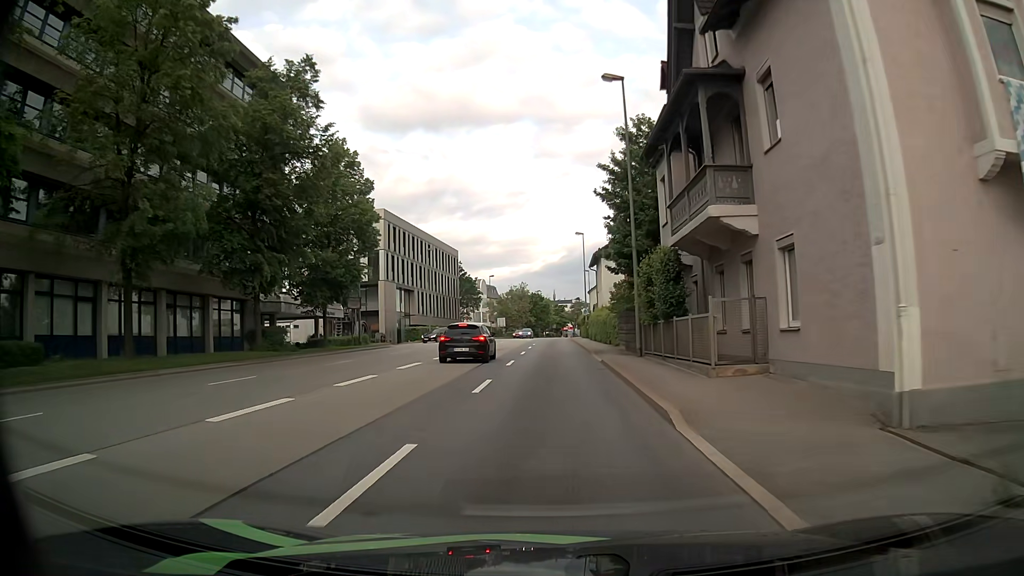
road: primary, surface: asphalt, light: Day
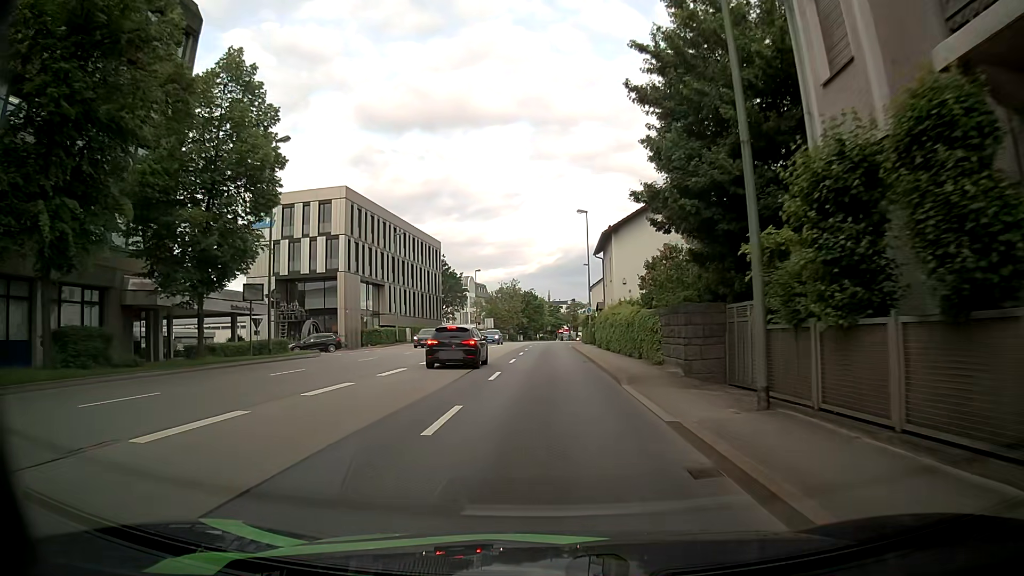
(+0.1, +13.9) m; +1°
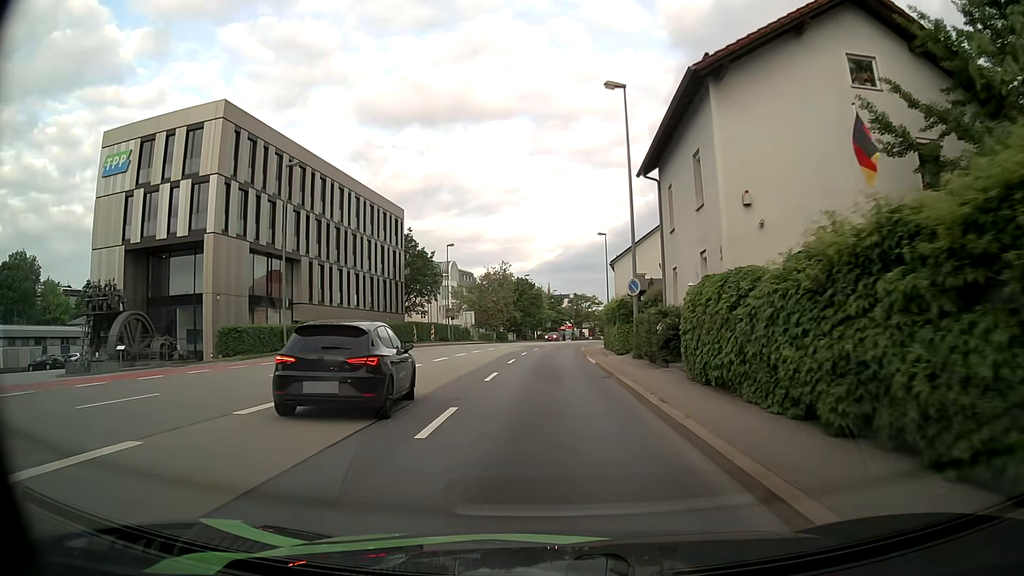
(+0.1, +27.2) m; 0°
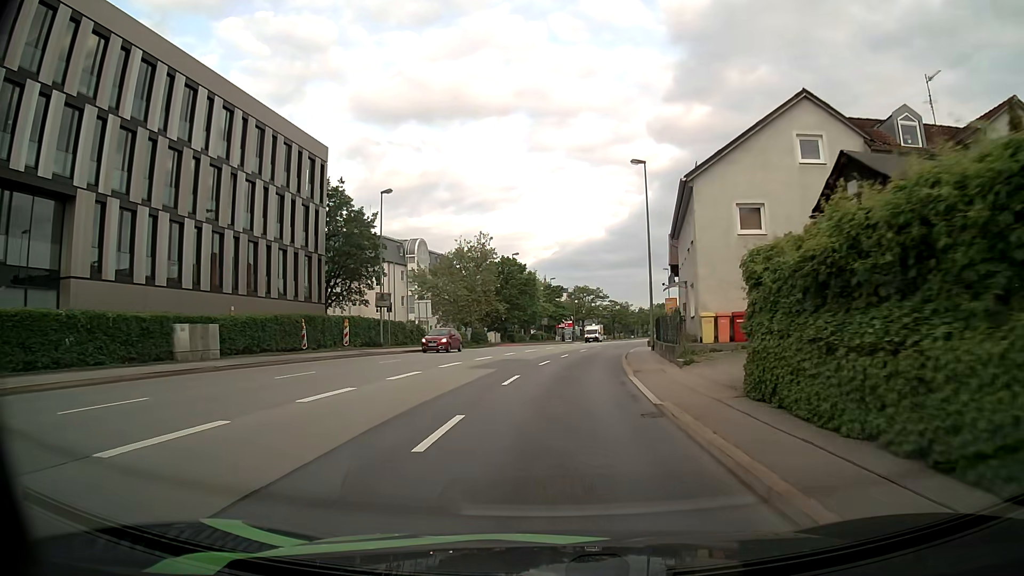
(0.0, +27.9) m; +1°
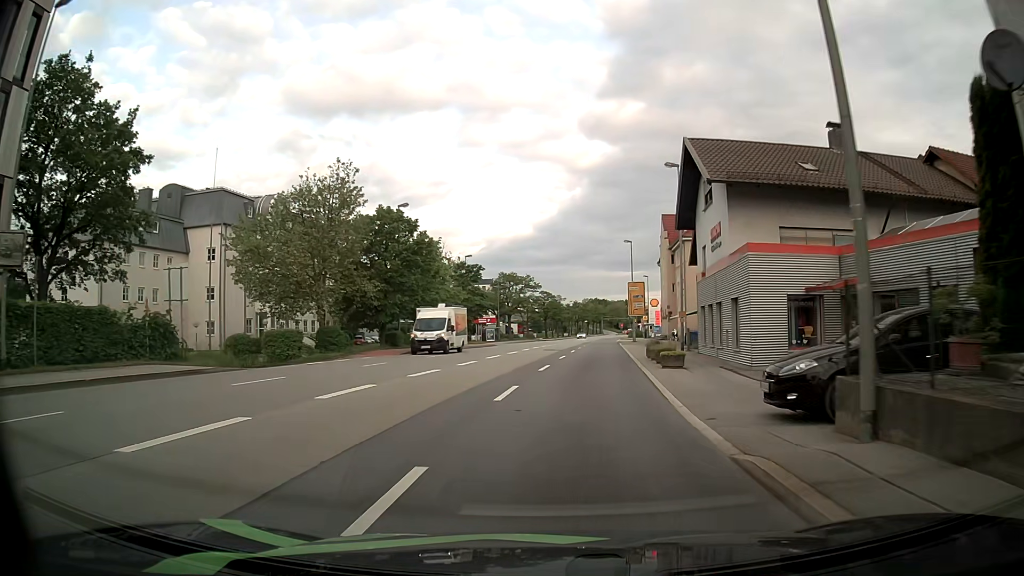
(+1.0, +29.3) m; +5°
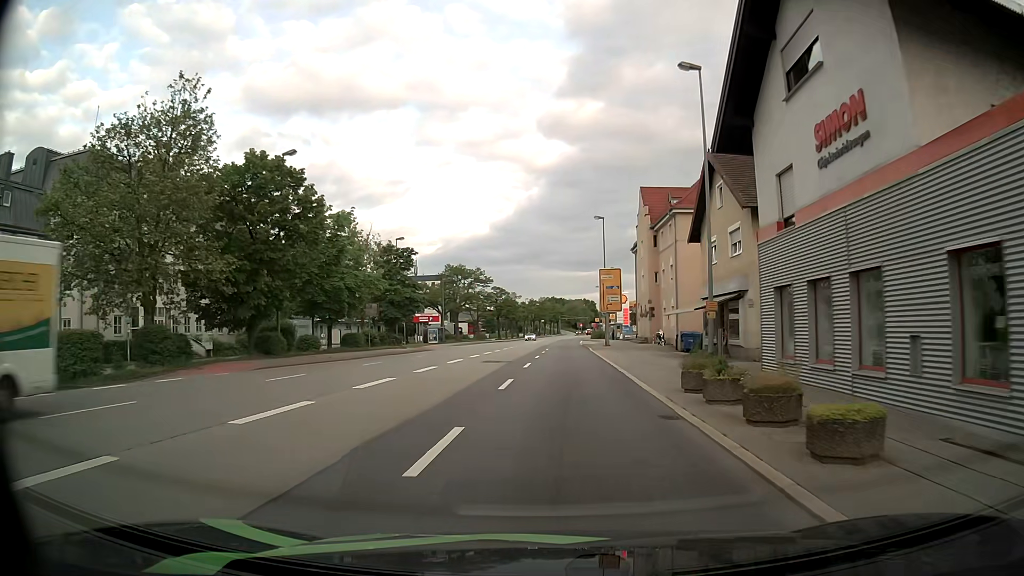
(+0.5, +15.2) m; +4°
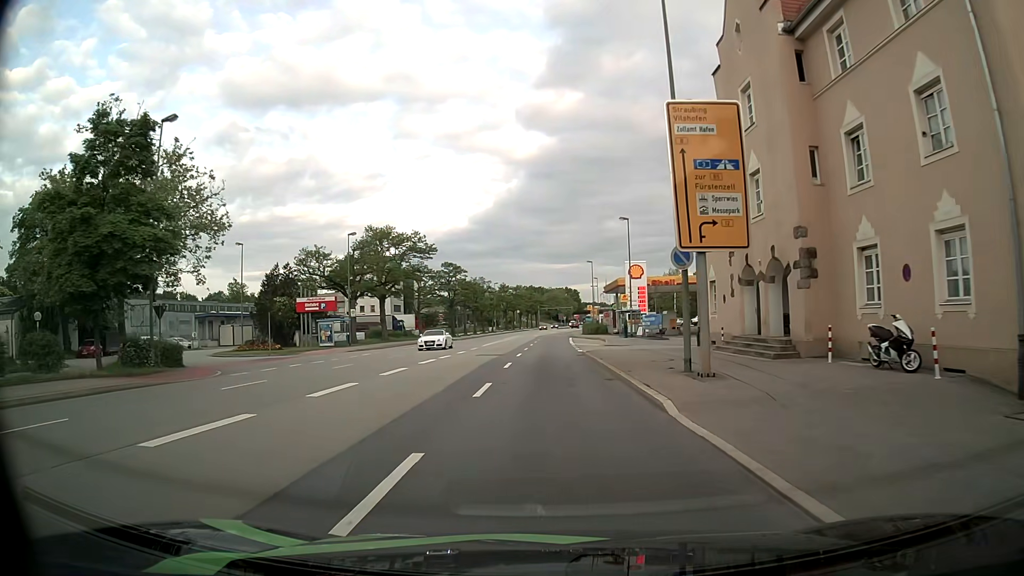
(+1.2, +38.0) m; +2°
